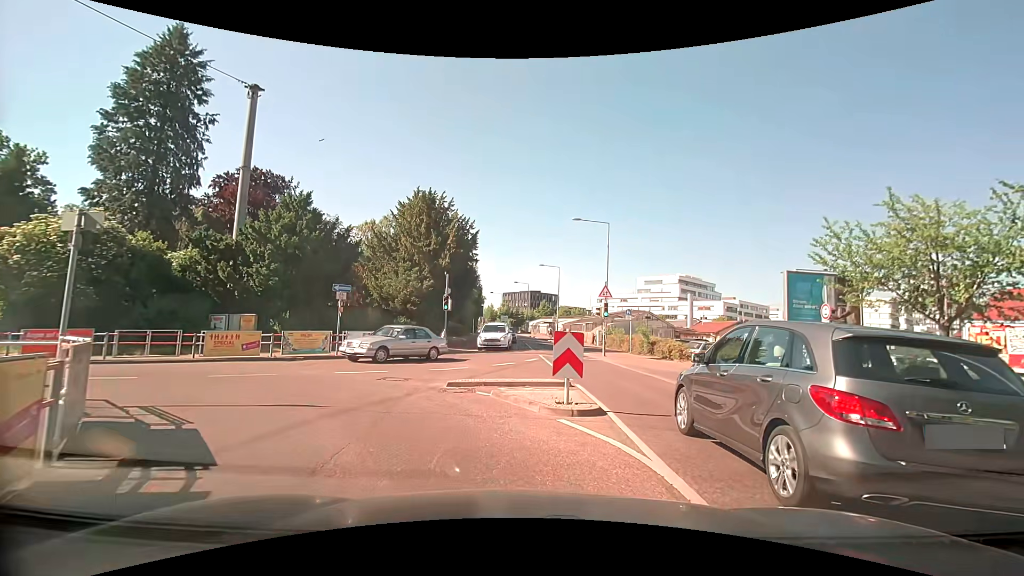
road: tertiary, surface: asphalt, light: Day
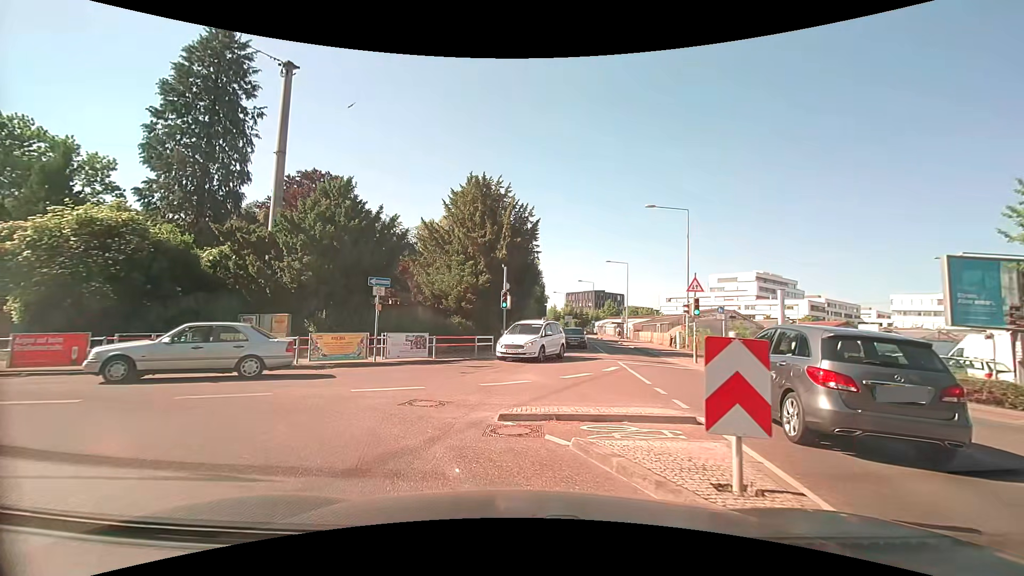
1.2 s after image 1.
(-0.1, +4.1) m; -6°
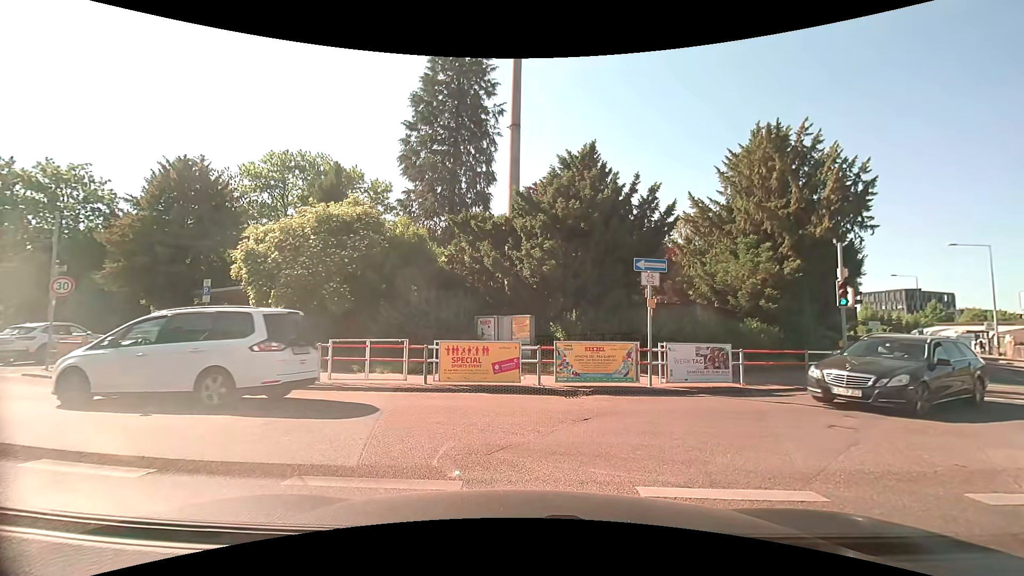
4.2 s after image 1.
(-1.2, +6.0) m; -27°
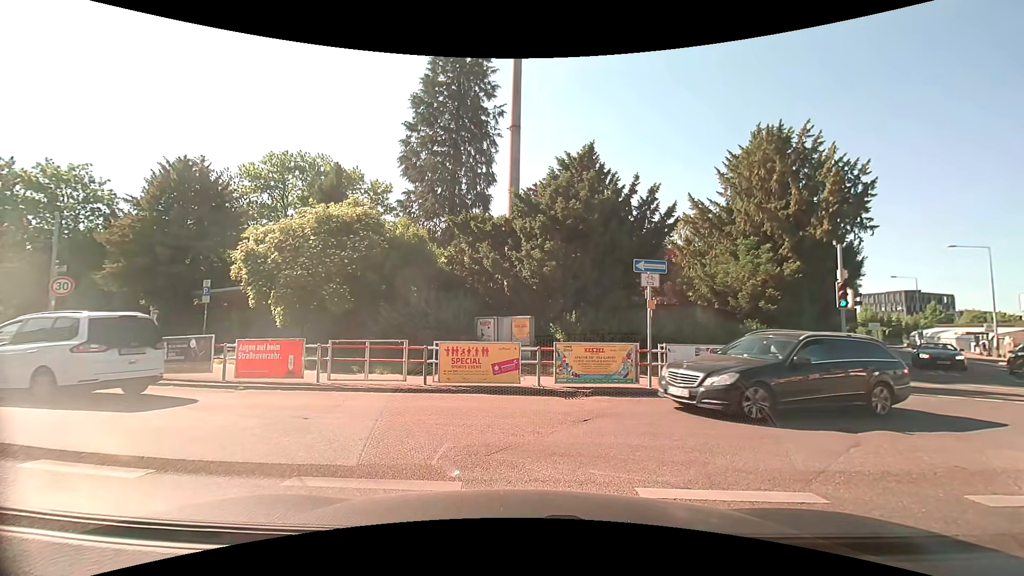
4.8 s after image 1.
(0.0, 0.0) m; 0°
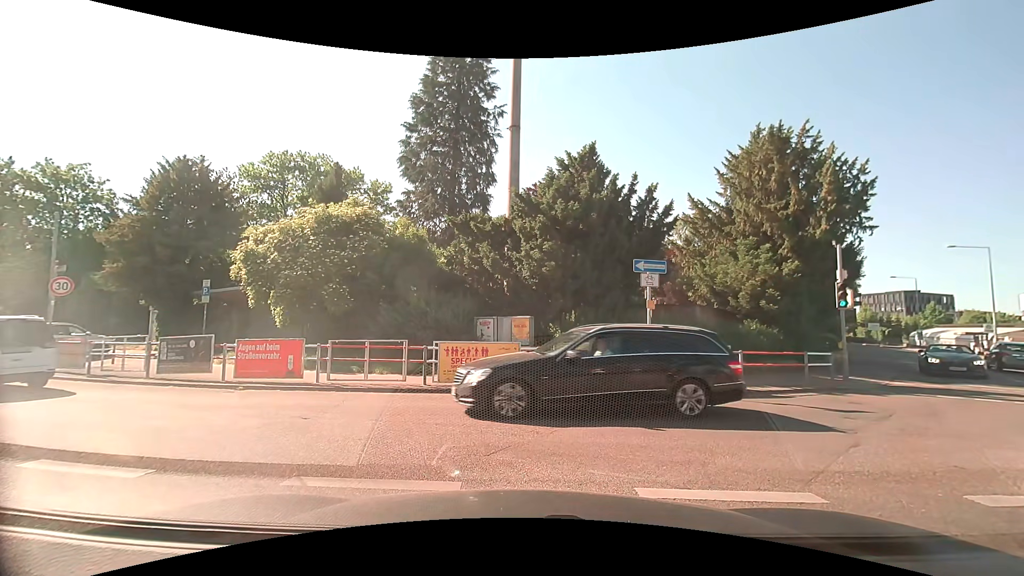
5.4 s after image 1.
(0.0, 0.0) m; 0°
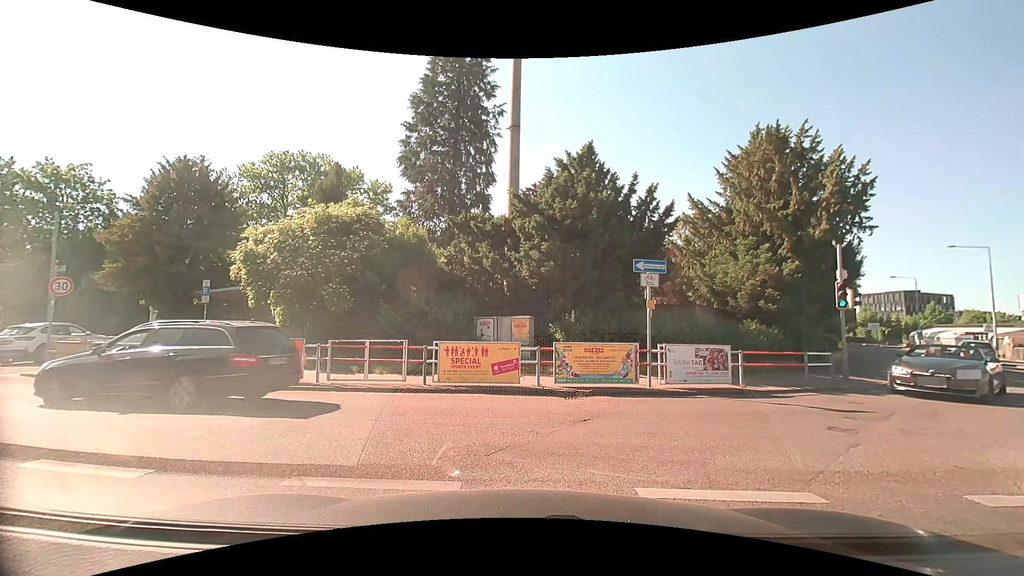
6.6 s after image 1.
(0.0, 0.0) m; 0°
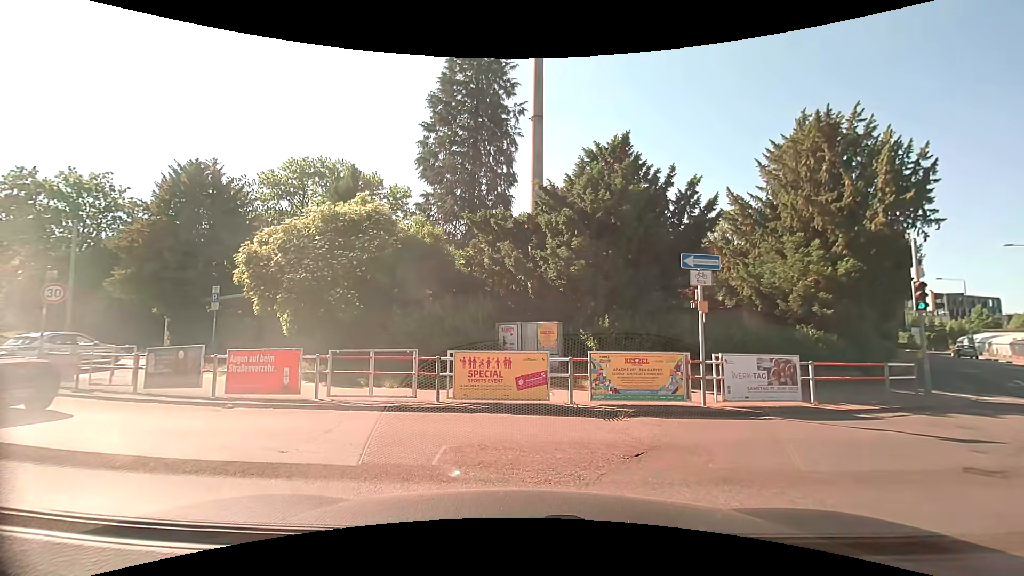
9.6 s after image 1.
(0.0, +1.7) m; -3°
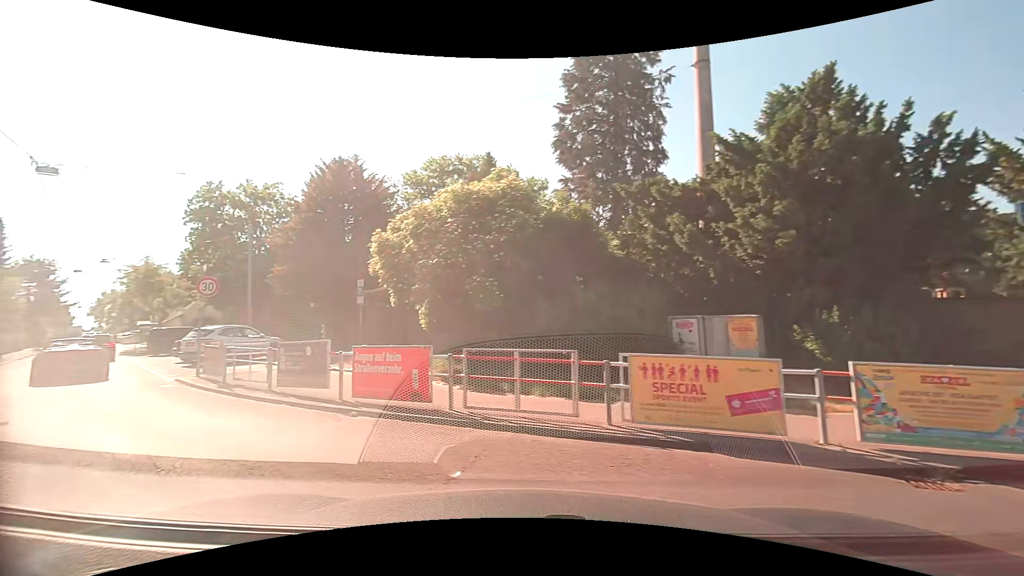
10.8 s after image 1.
(-0.3, +2.9) m; -14°
(-5, +8) (-13, +15) (-20, +22) (-27, +29) (-34, +36) (-41, +43) (-48, +50) (-55, +58) (-62, +65) (-69, +71) m
